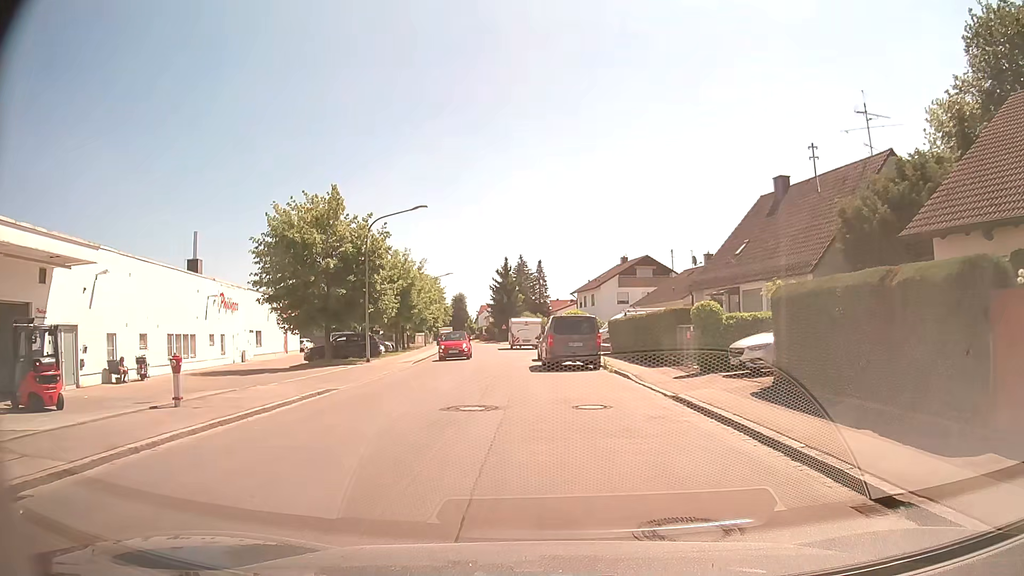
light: Day
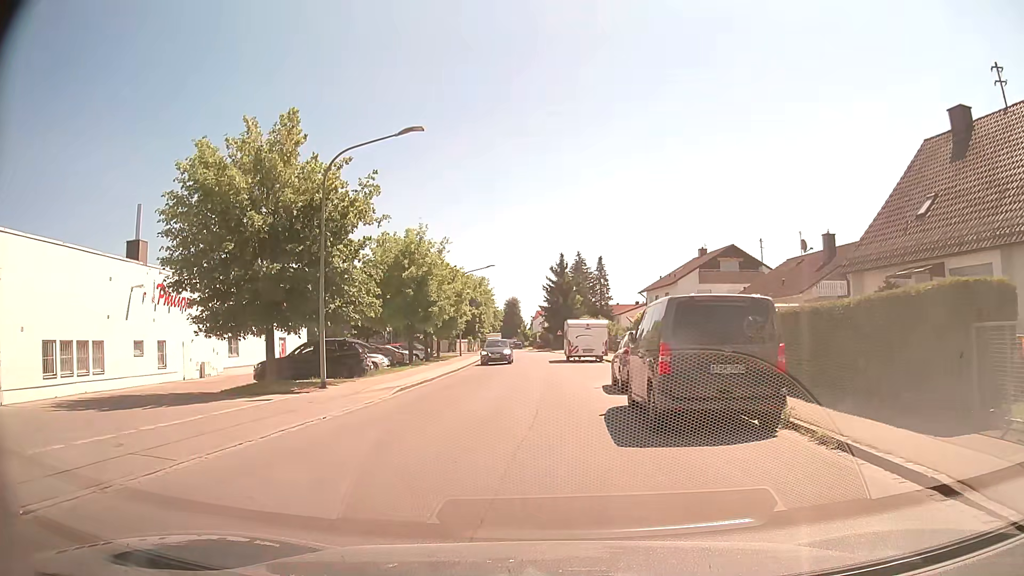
(-0.4, +14.0) m; -6°
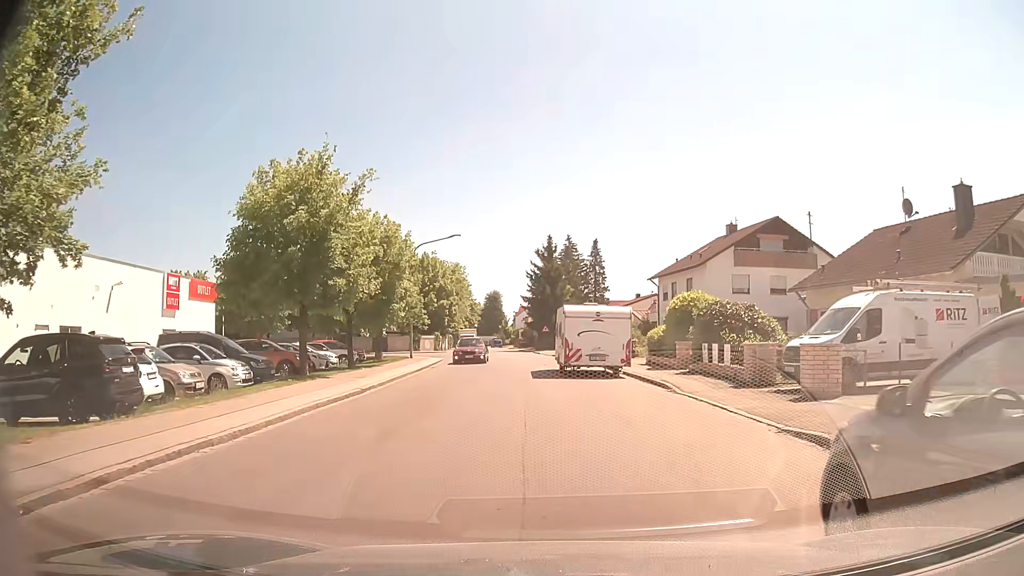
(+0.3, +15.6) m; +3°
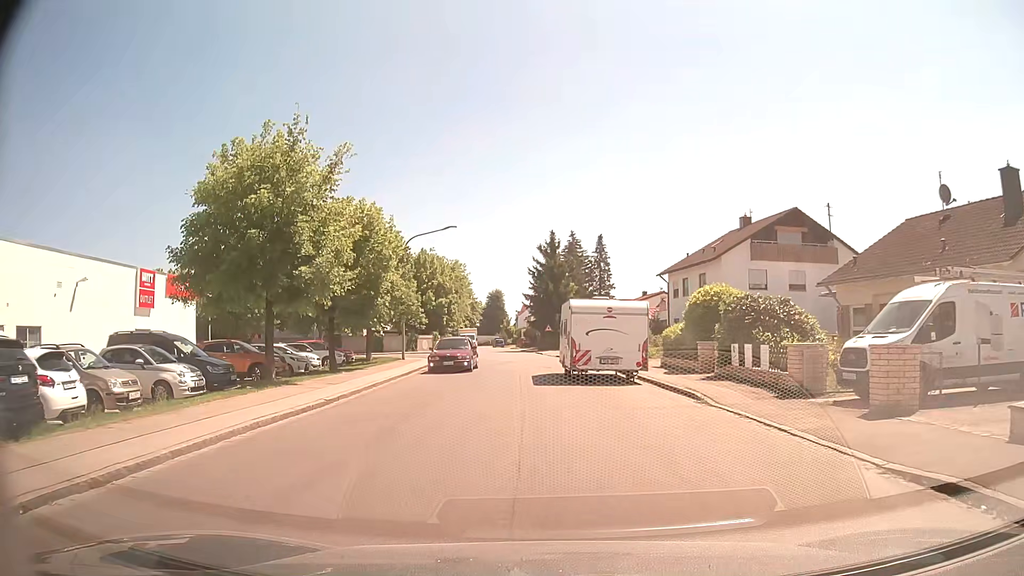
(0.0, +3.2) m; -1°
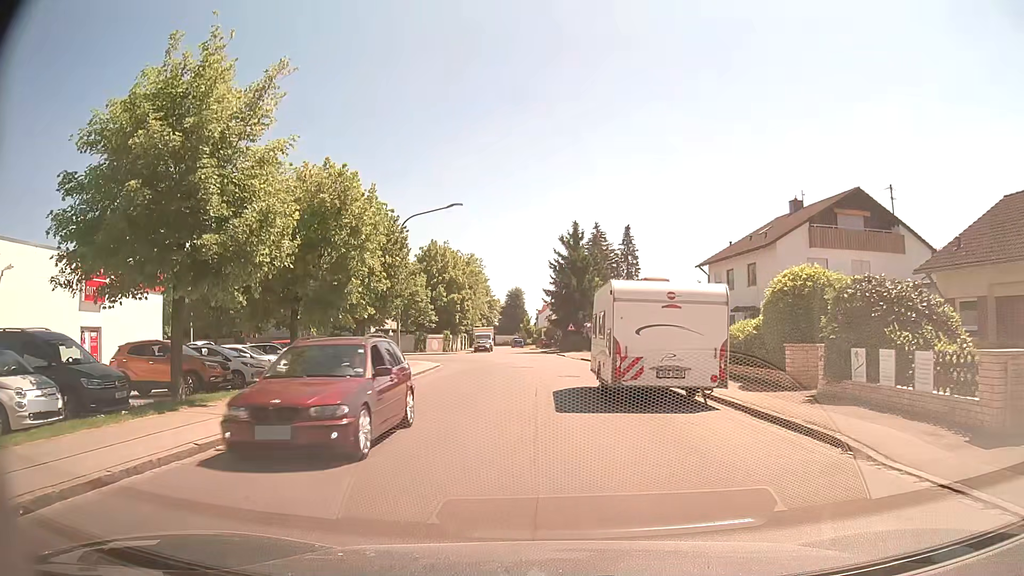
(-0.1, +6.7) m; -3°
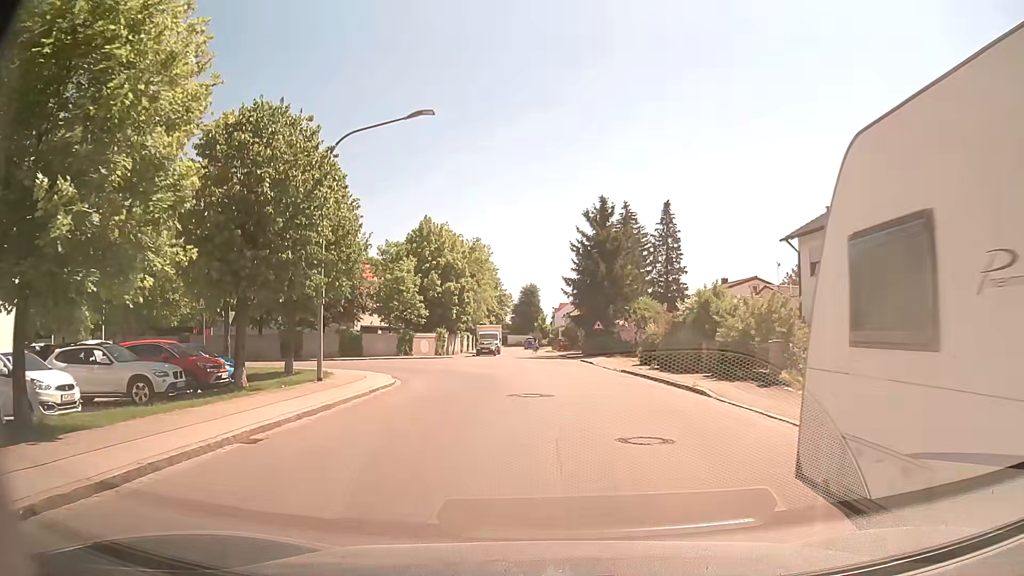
(-0.1, +13.9) m; -2°
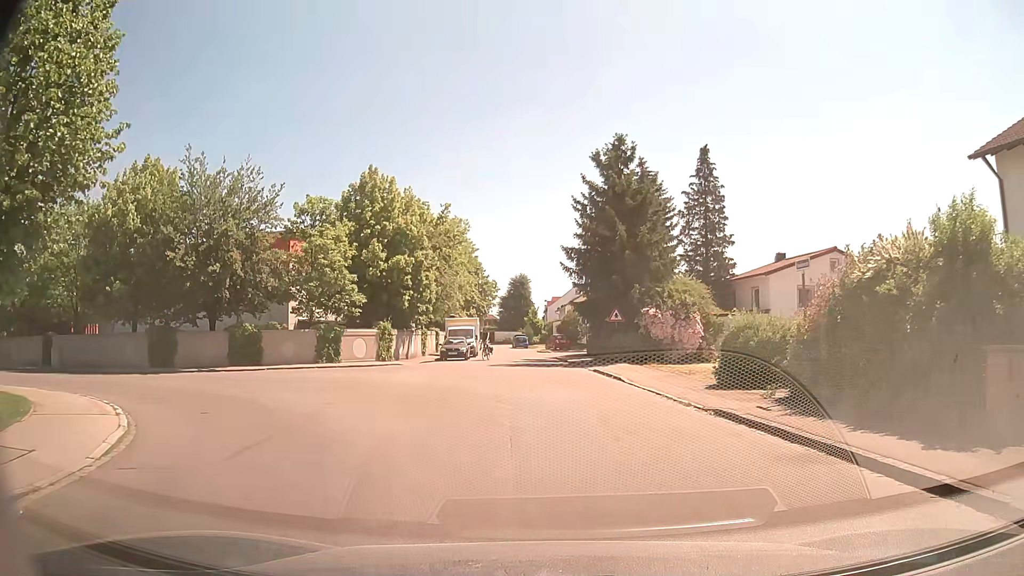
(+0.2, +16.5) m; +2°
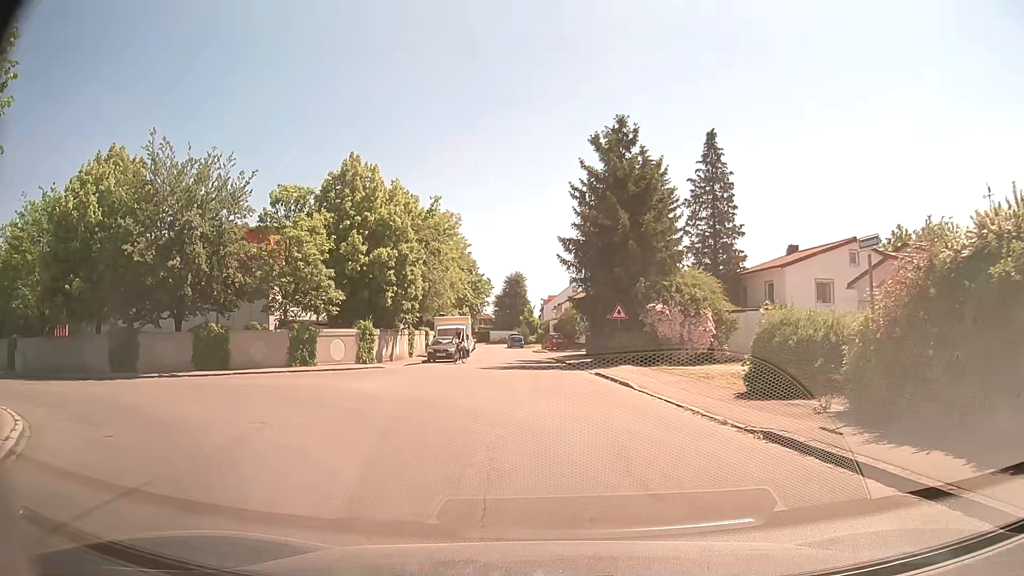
(0.0, +3.1) m; 0°
